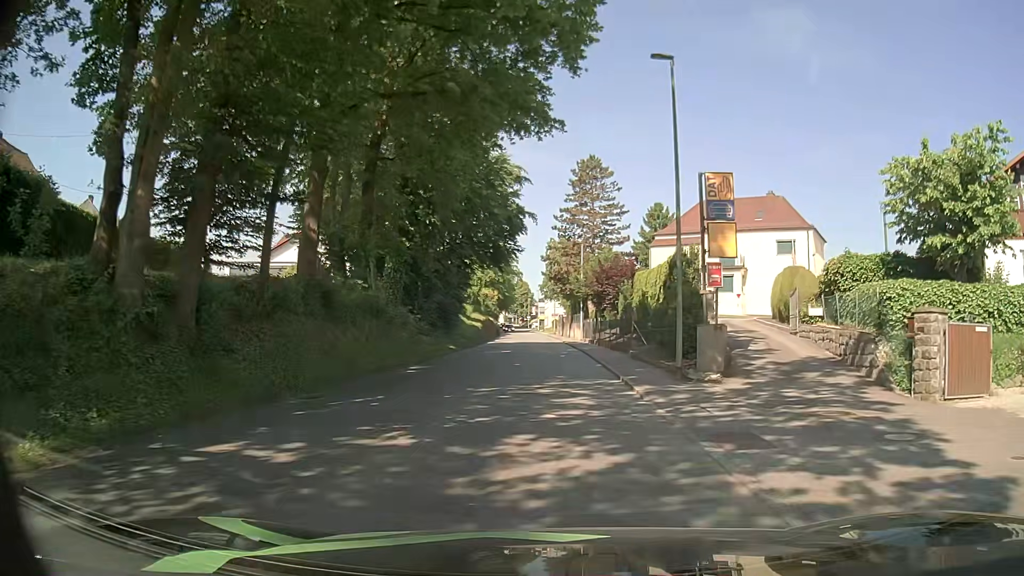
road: tertiary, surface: asphalt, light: Day
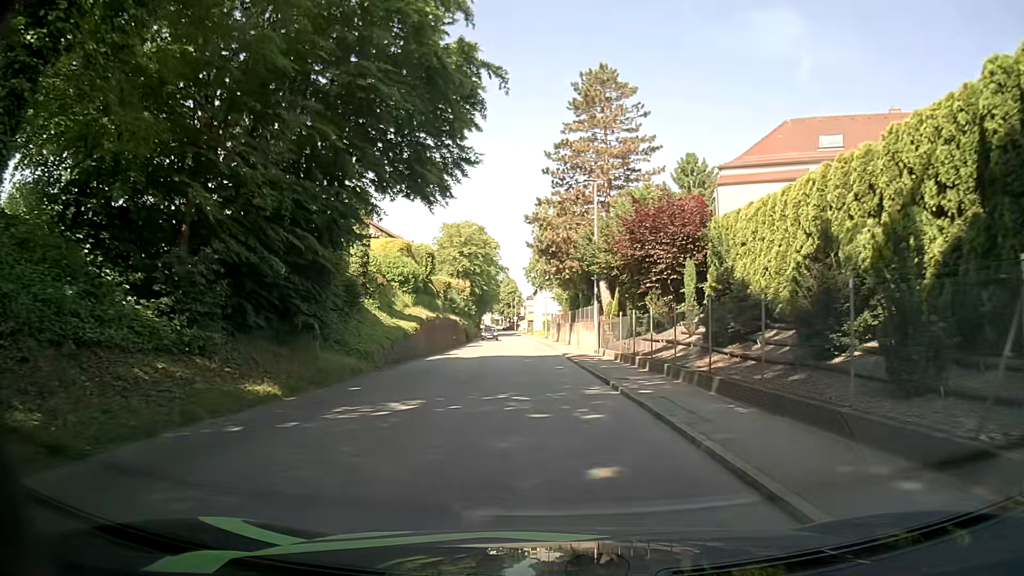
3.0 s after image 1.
(+0.3, +24.6) m; +1°
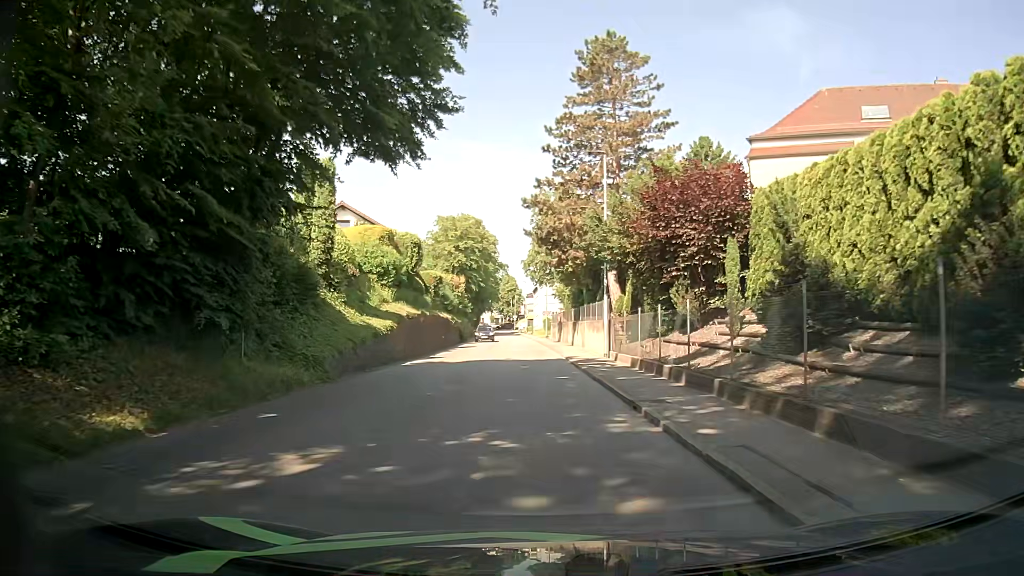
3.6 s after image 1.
(0.0, +5.0) m; 0°
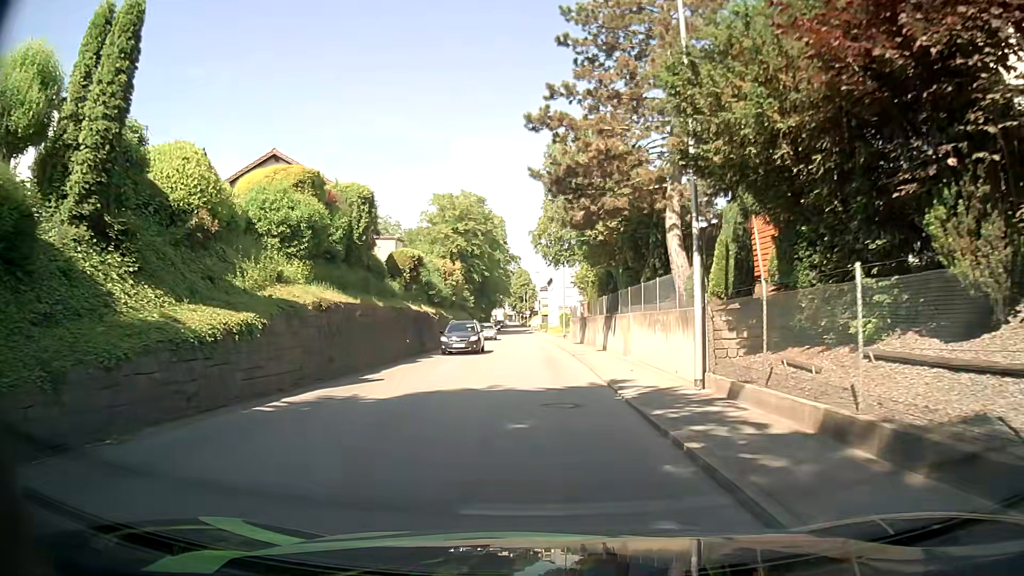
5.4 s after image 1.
(-0.2, +13.9) m; -2°
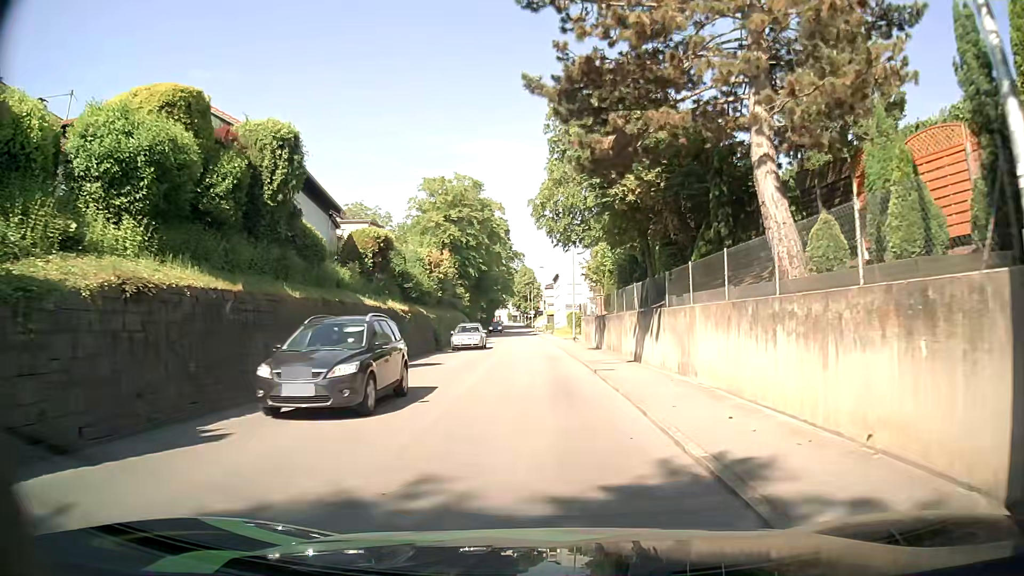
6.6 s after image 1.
(0.0, +9.0) m; 0°
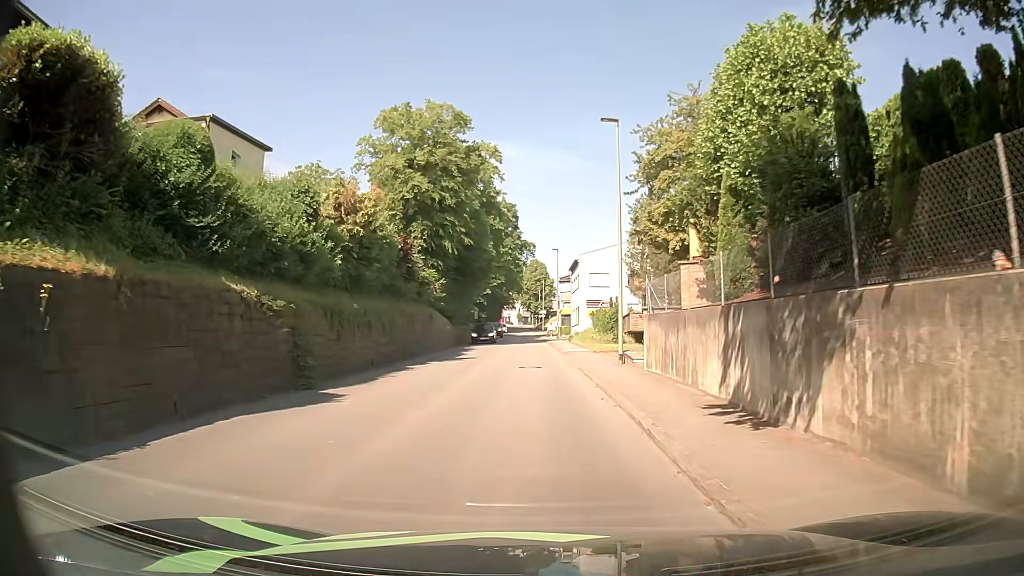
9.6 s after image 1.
(-0.5, +22.2) m; -1°
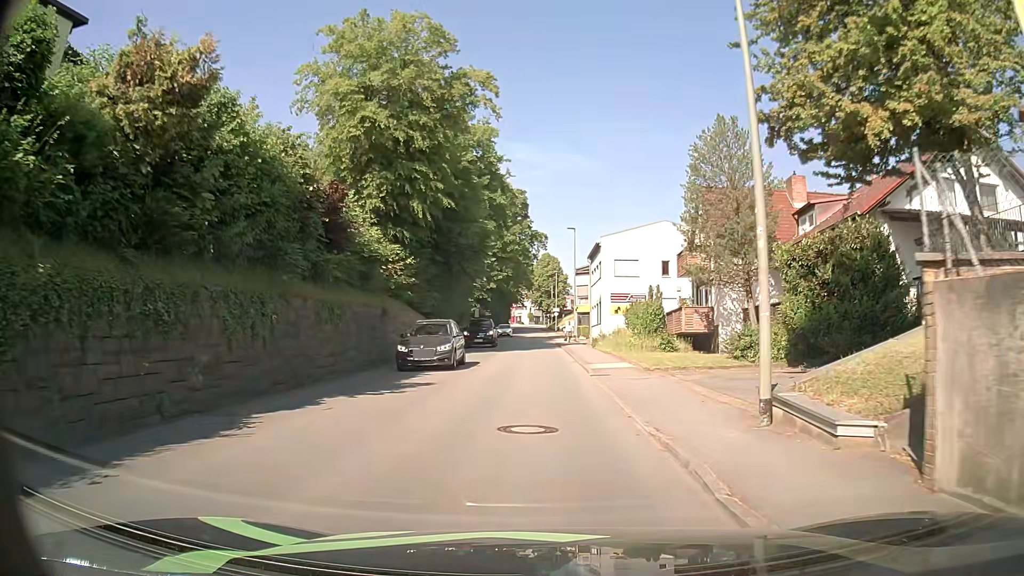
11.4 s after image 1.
(-0.3, +13.6) m; -1°
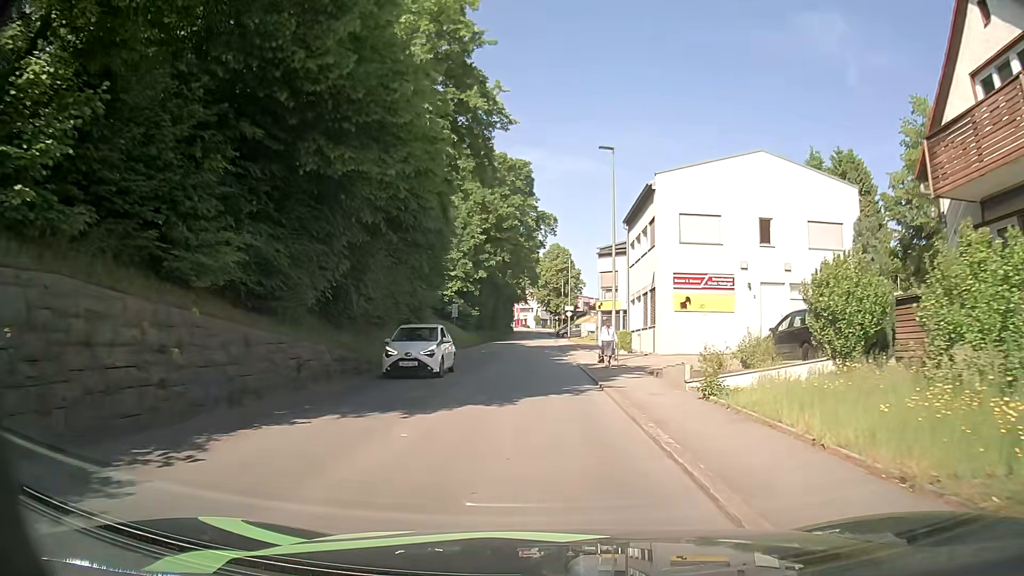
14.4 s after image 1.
(-0.5, +23.7) m; -1°
(0, +10) (0, +20) (0, +30) (-1, +40) (-1, +50) (-1, +60) (-1, +70) (-1, +80) (-1, +90) (-1, +100) m
